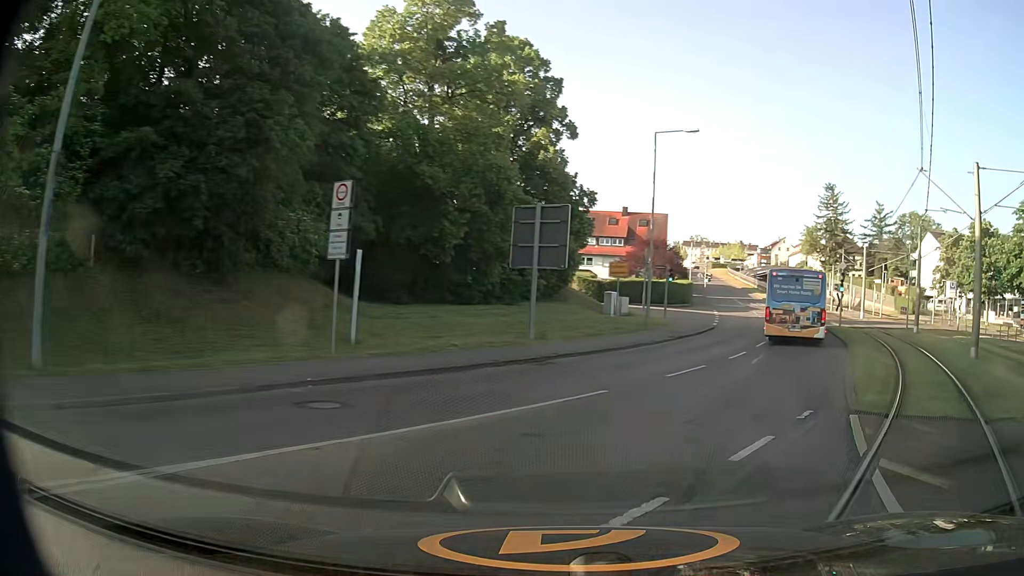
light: Day
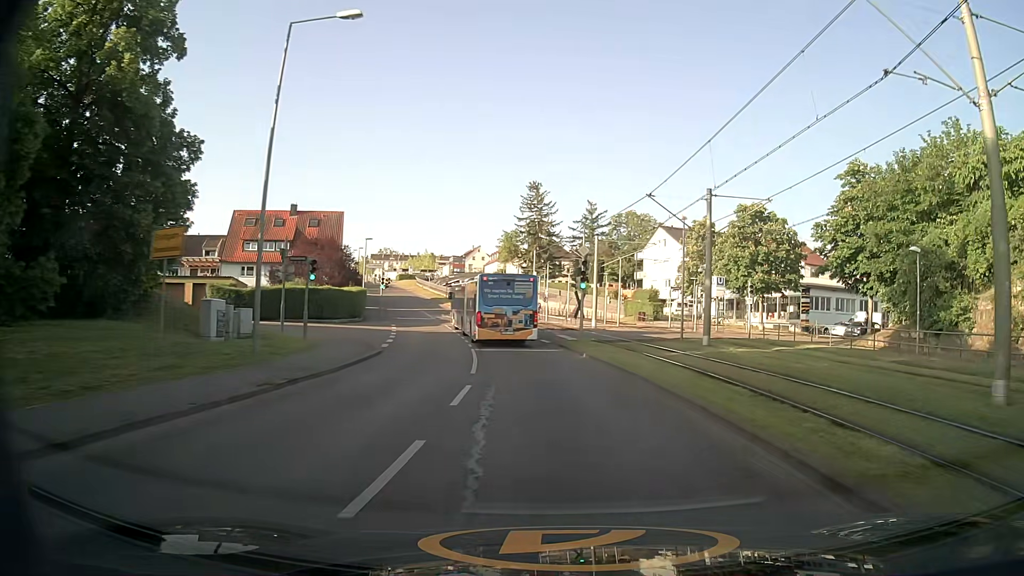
(+4.0, +15.3) m; +26°
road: tertiary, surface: asphalt
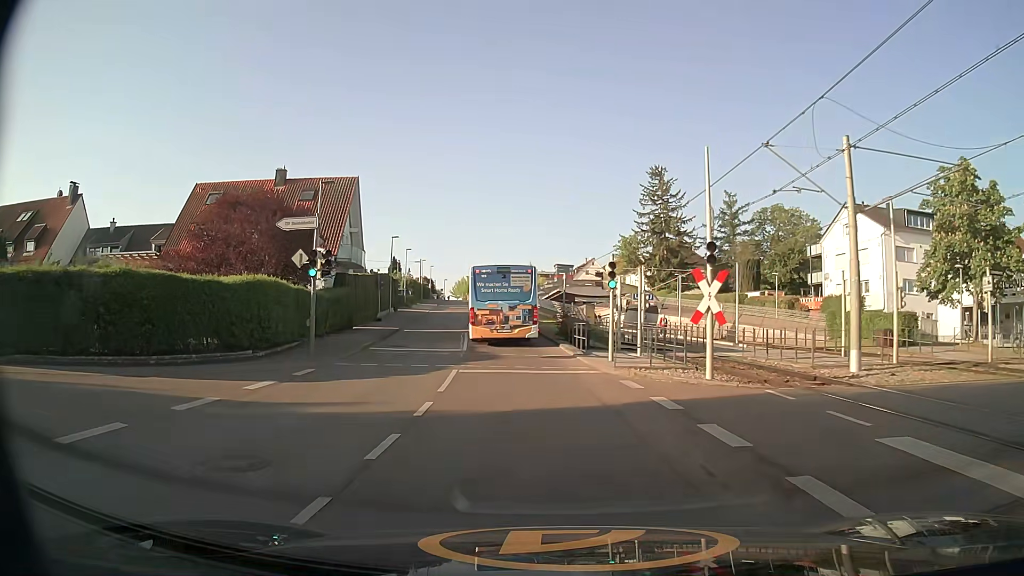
(-2.2, +30.9) m; -11°
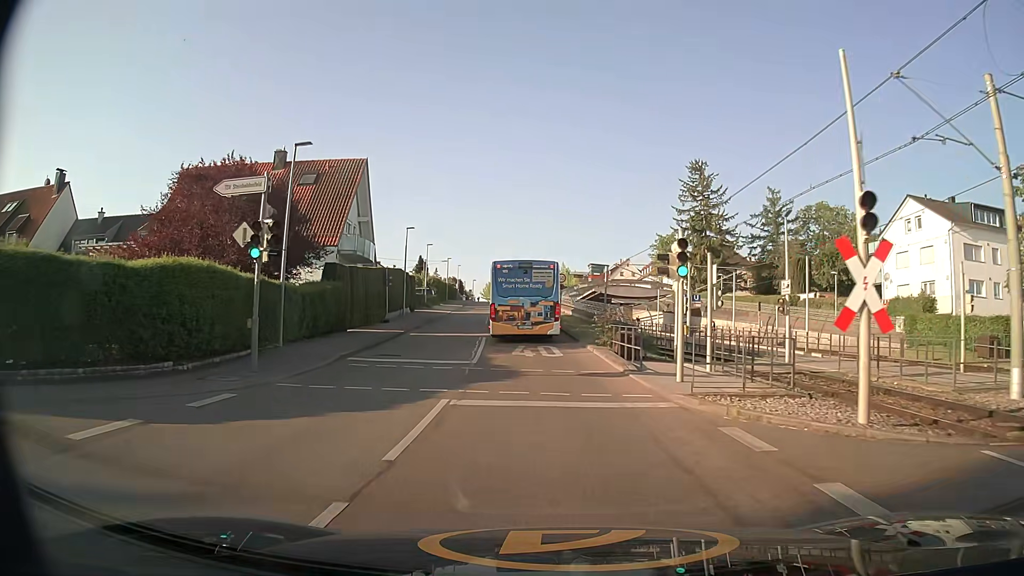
(-0.1, +6.2) m; -2°
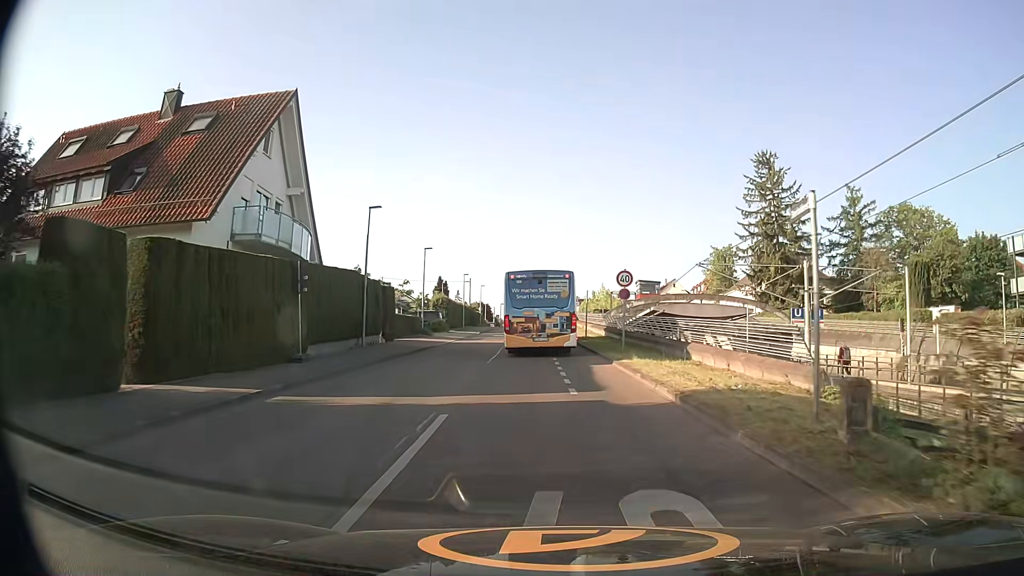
(-0.6, +18.2) m; -3°
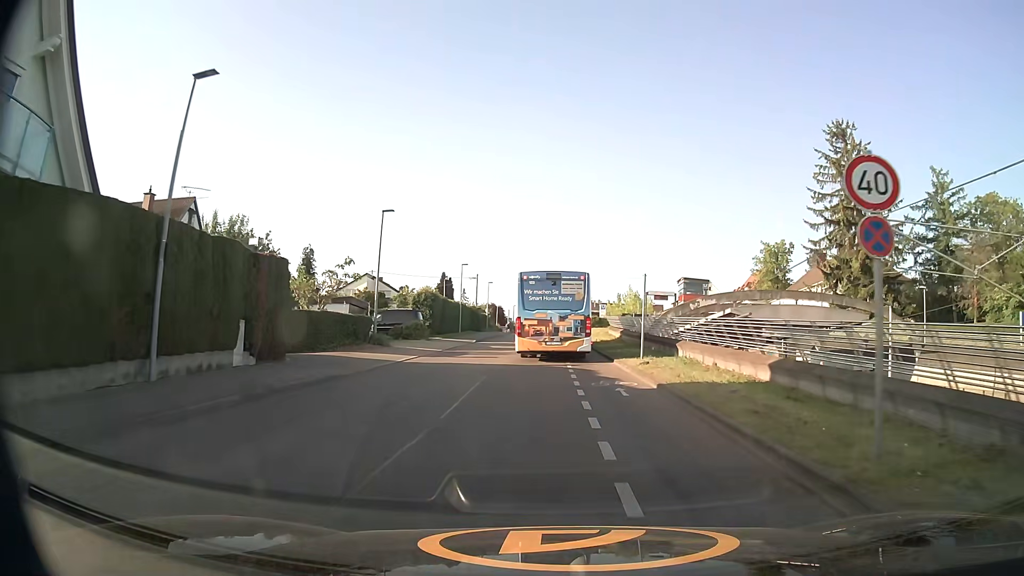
(-0.3, +17.4) m; -1°
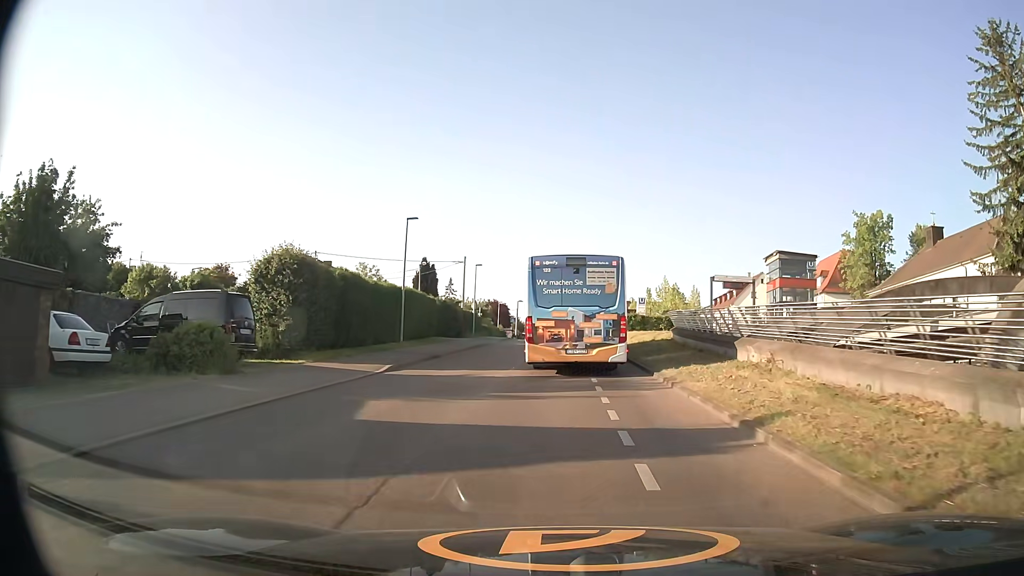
(-0.2, +26.9) m; -2°
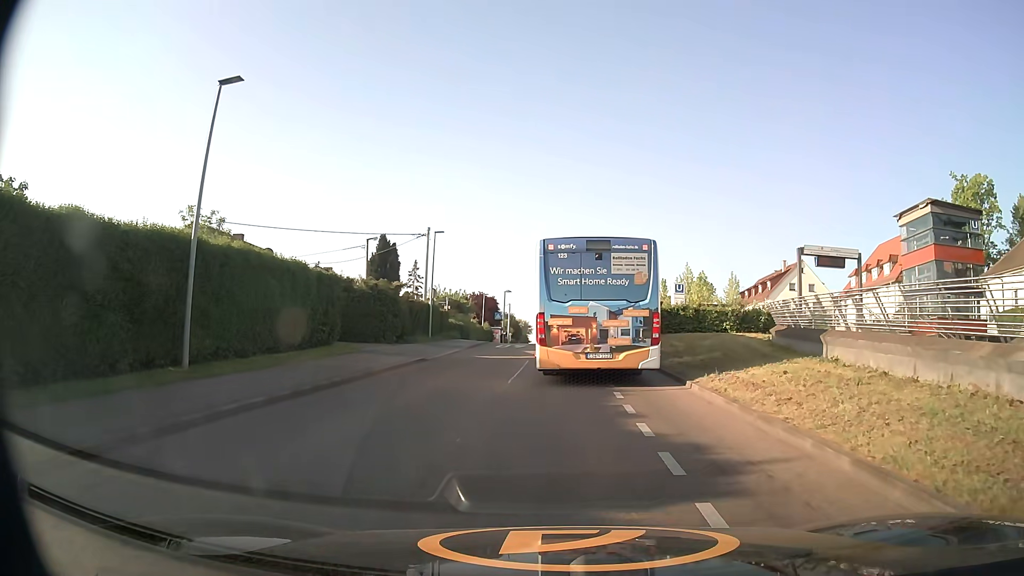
(0.0, +19.2) m; 0°
(0, +10) (0, +20) (+1, +30) (+1, +40) (+1, +50) (+1, +60) (0, +70) (-1, +80) (-2, +90) (-3, +100) m
